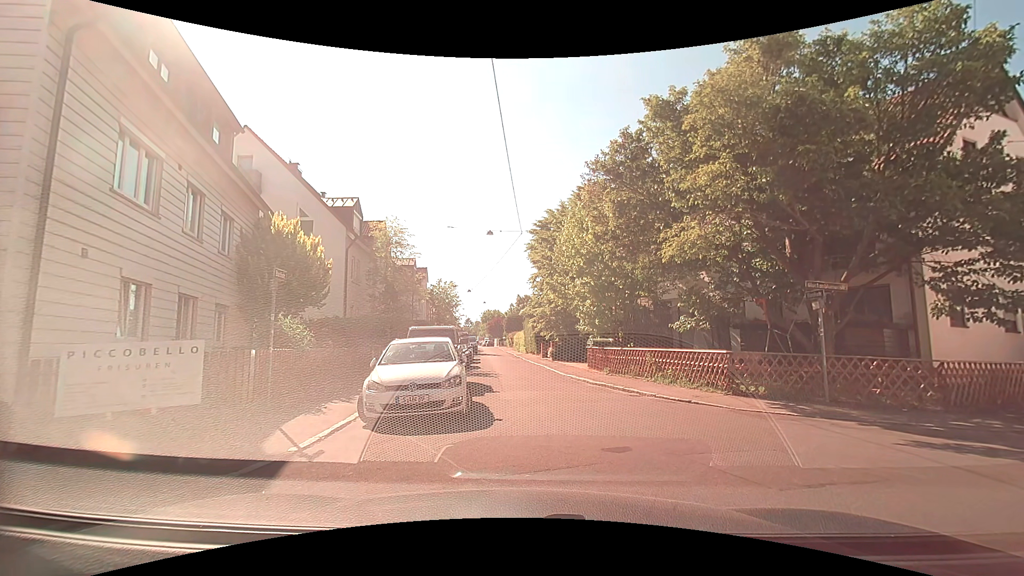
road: residential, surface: asphalt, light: Day
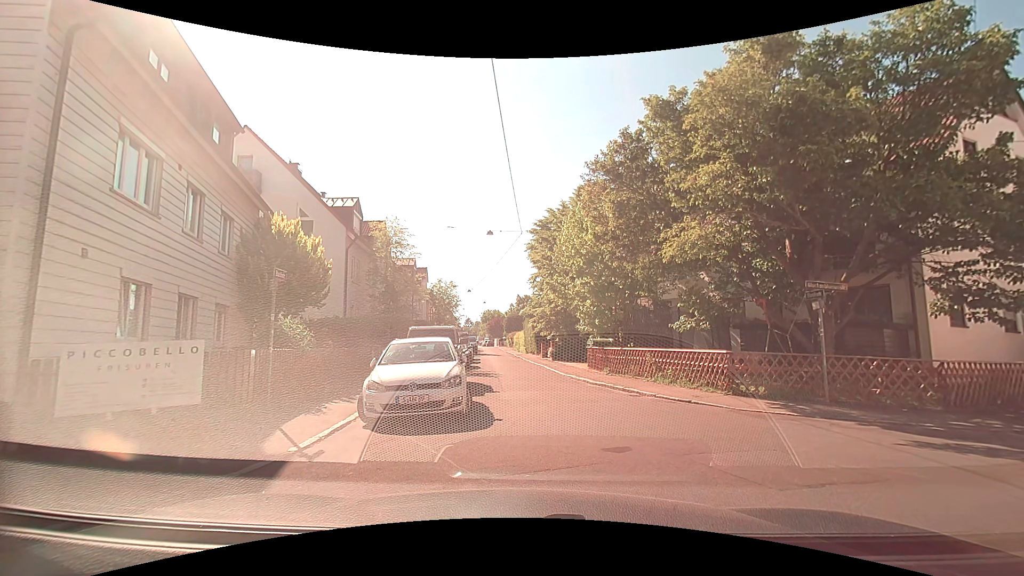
(0.0, 0.0) m; 0°
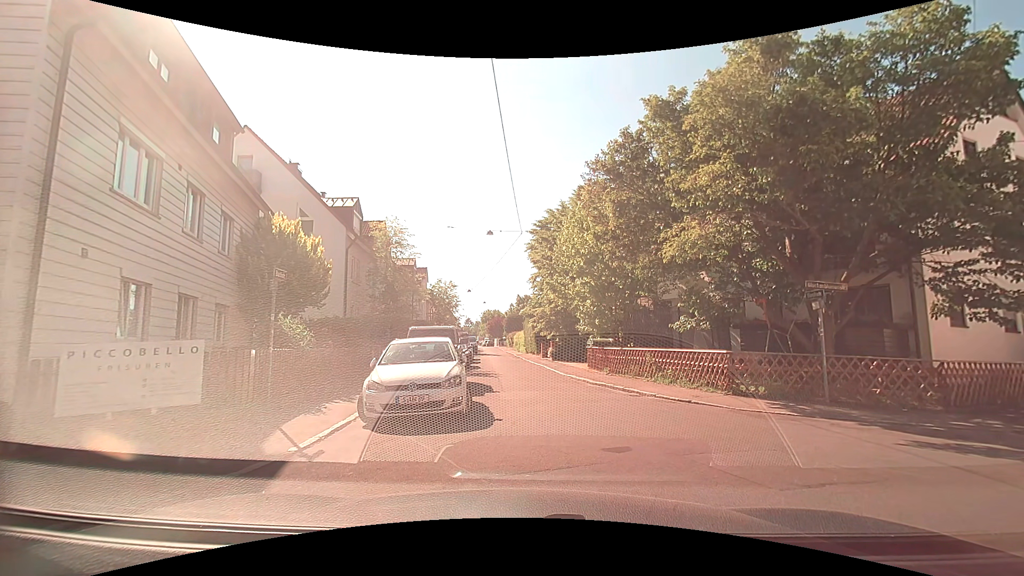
(0.0, 0.0) m; 0°
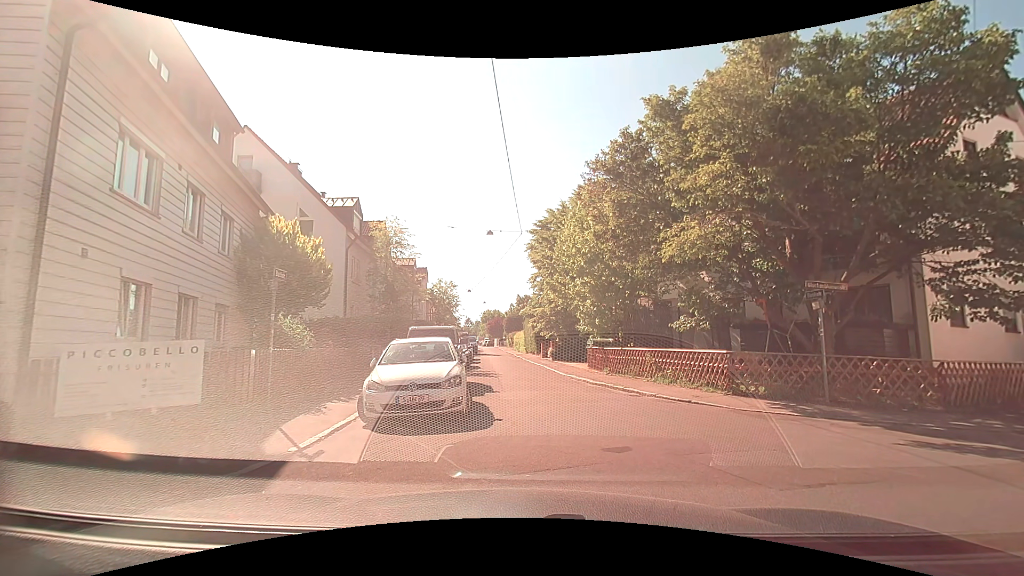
(0.0, 0.0) m; 0°
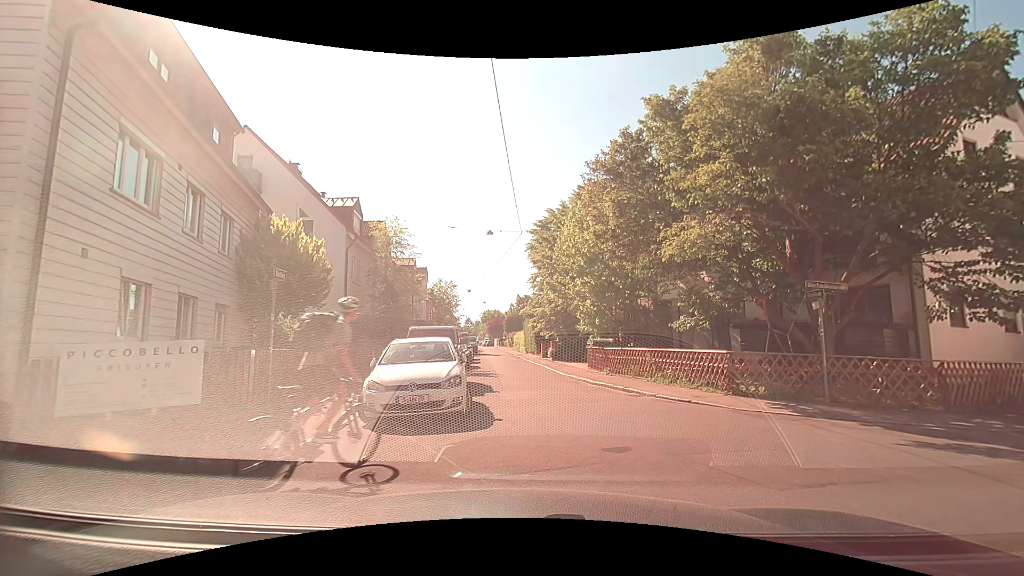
(0.0, 0.0) m; 0°
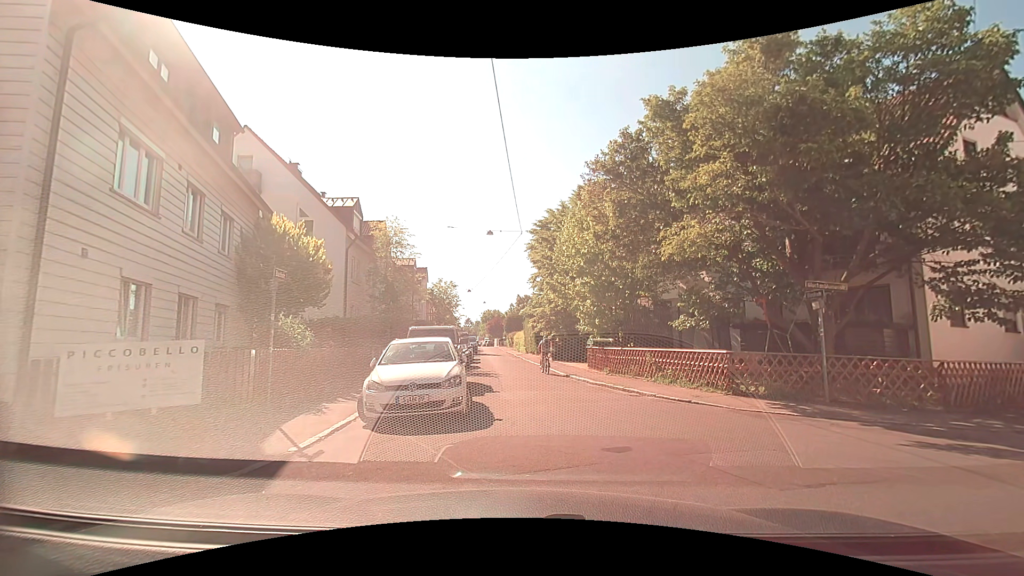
(0.0, 0.0) m; 0°
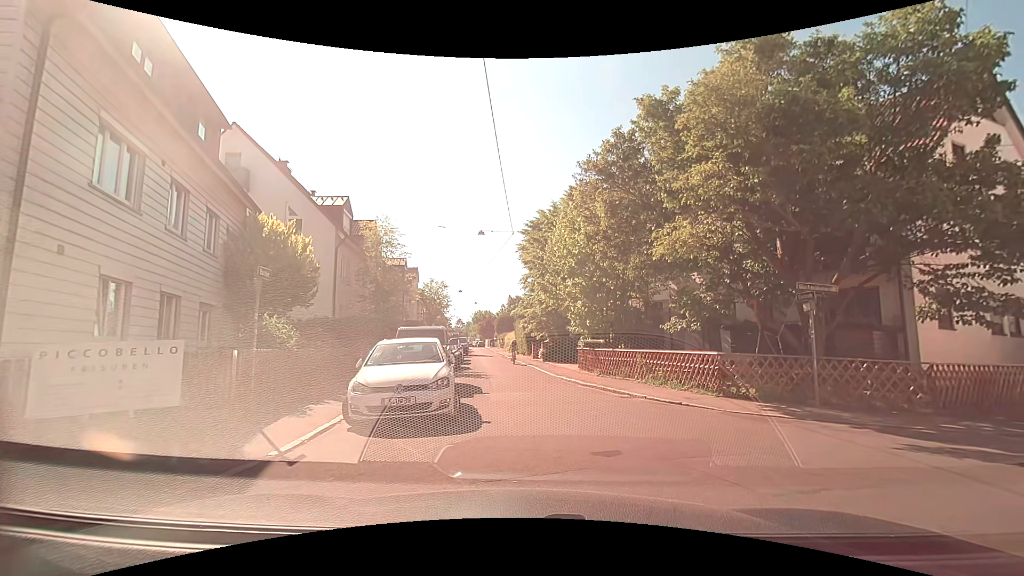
(0.0, +0.1) m; 0°
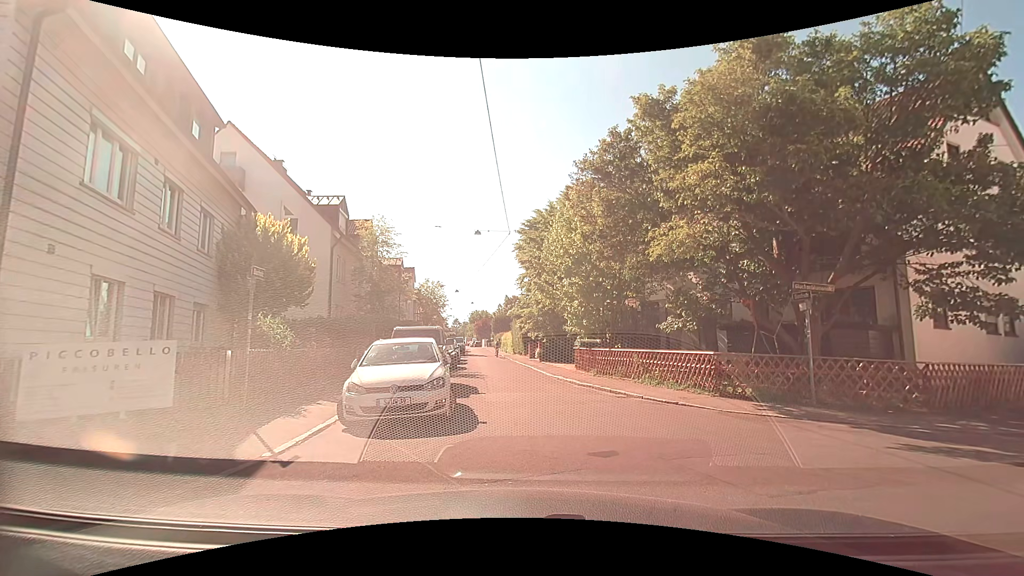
(0.0, +0.1) m; 0°
